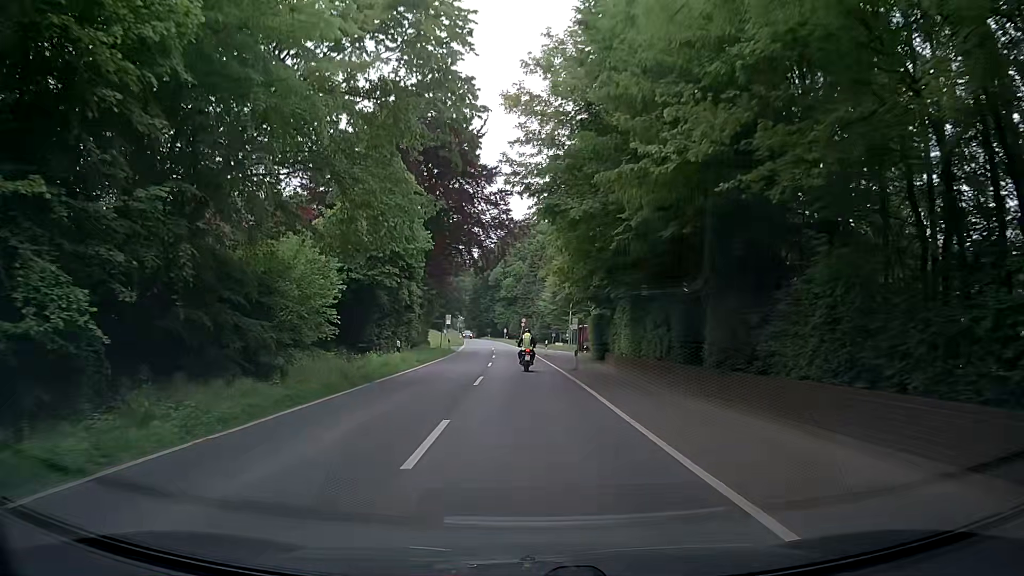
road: secondary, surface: asphalt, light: Day
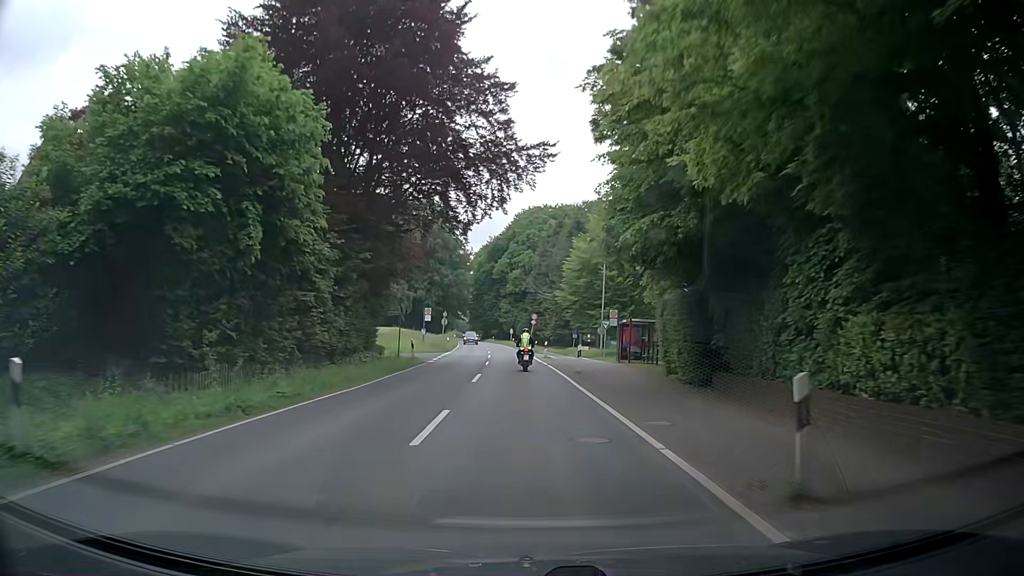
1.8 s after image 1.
(+0.1, +22.7) m; -1°
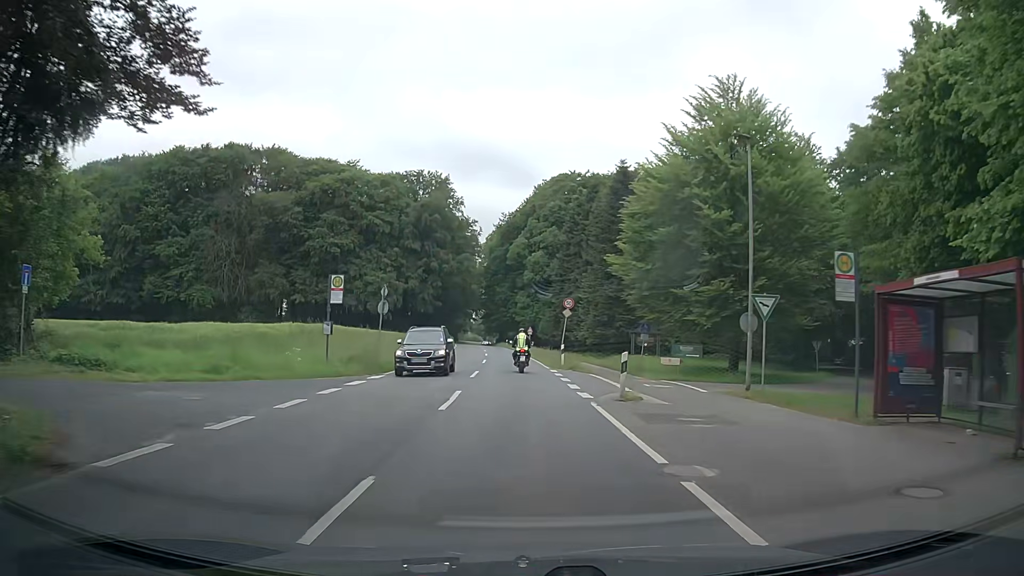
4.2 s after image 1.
(-0.3, +30.2) m; -1°
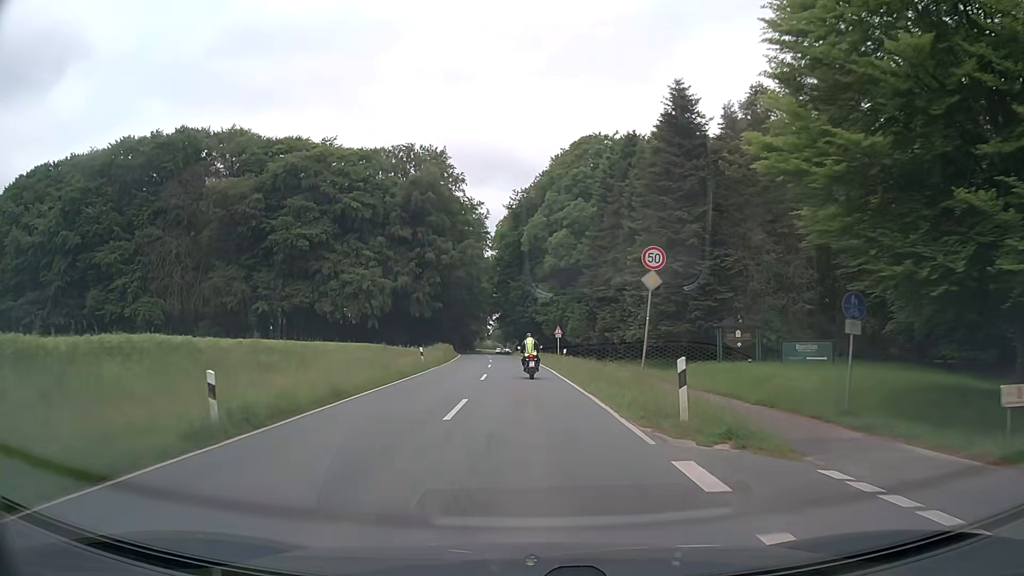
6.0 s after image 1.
(-0.3, +22.2) m; -2°
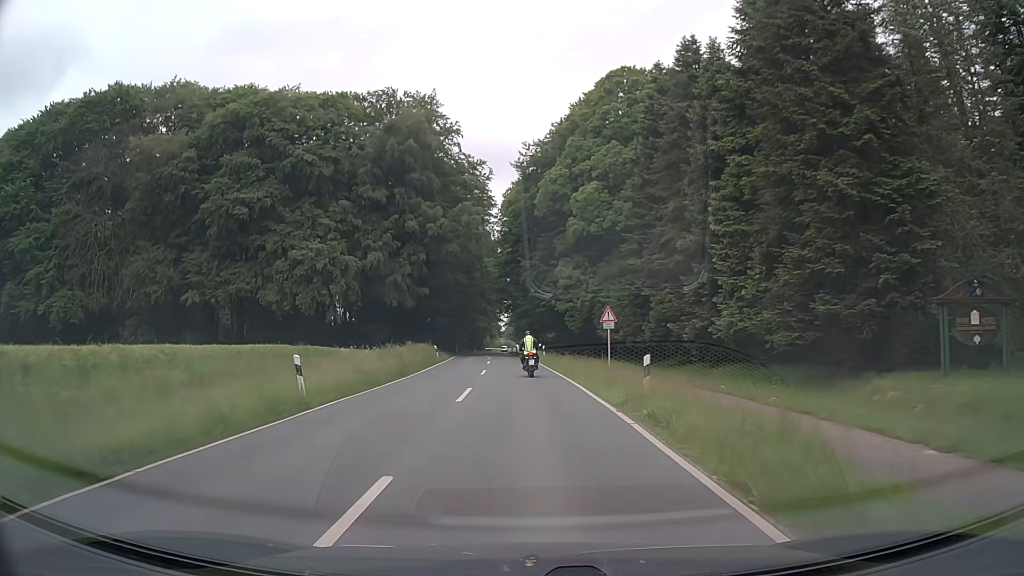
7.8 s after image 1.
(-0.2, +21.7) m; -1°
(0, +10) (0, +20) (0, +30) (-1, +40) (-1, +50) (-2, +60) (-2, +70) (-3, +80) (-4, +90) (-4, +100) m
